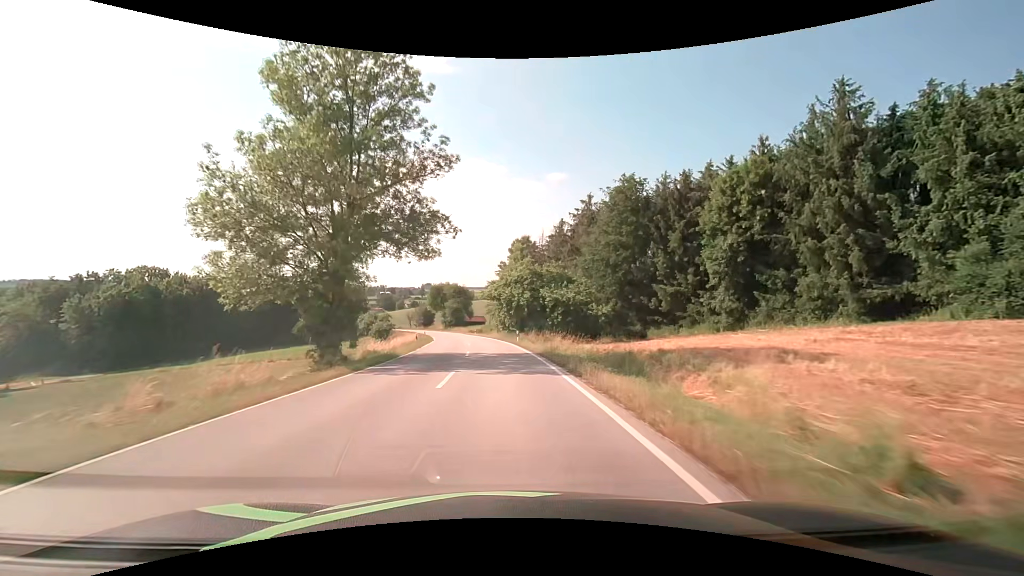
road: secondary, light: Day
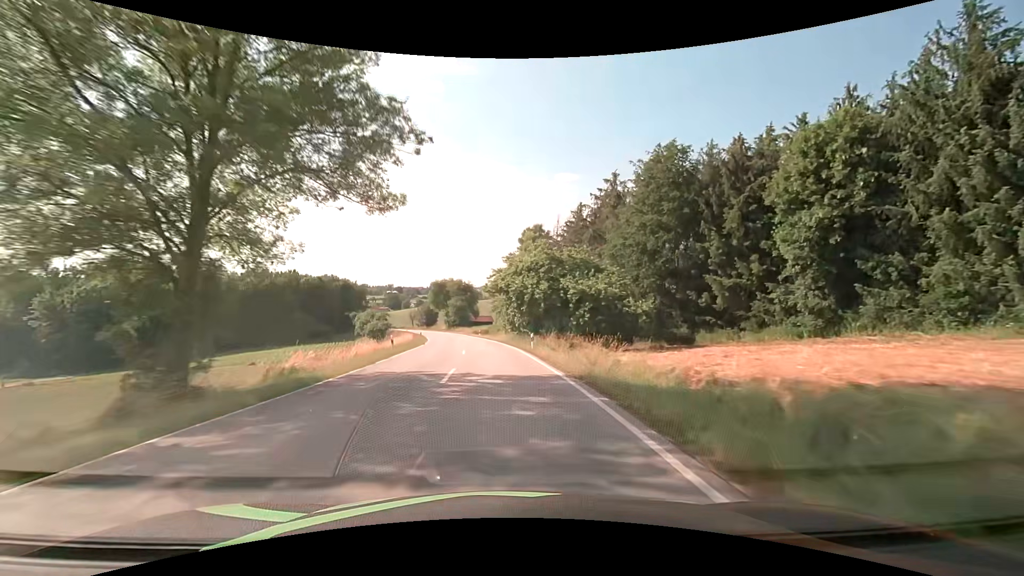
(-0.1, +11.1) m; -1°
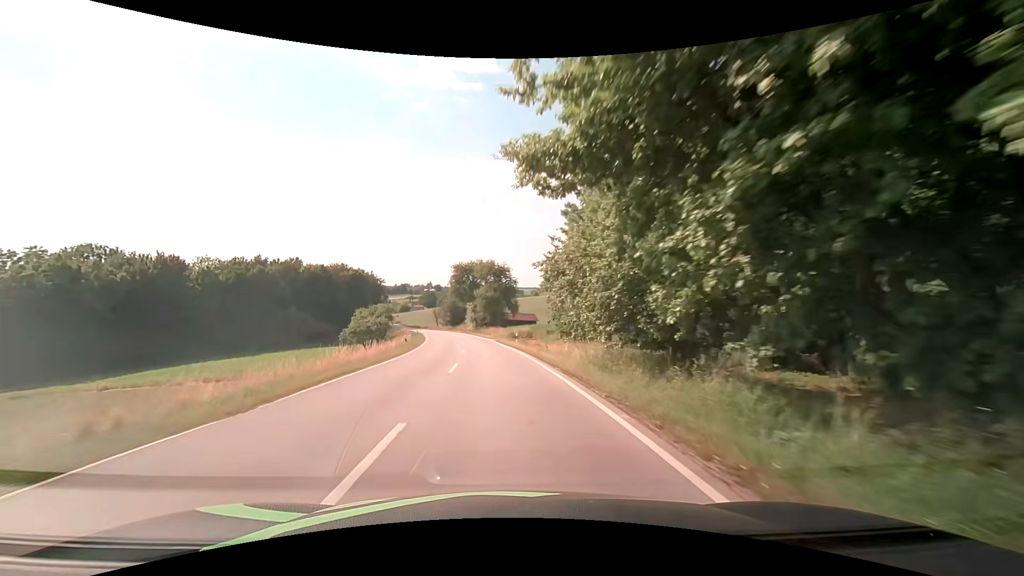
(-1.4, +32.9) m; -5°
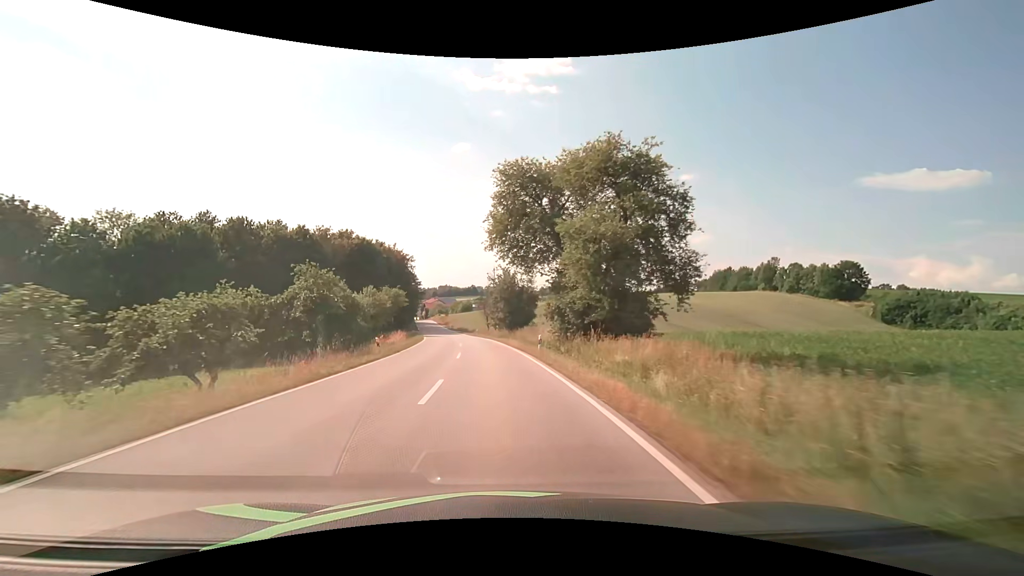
(-3.6, +54.1) m; -8°
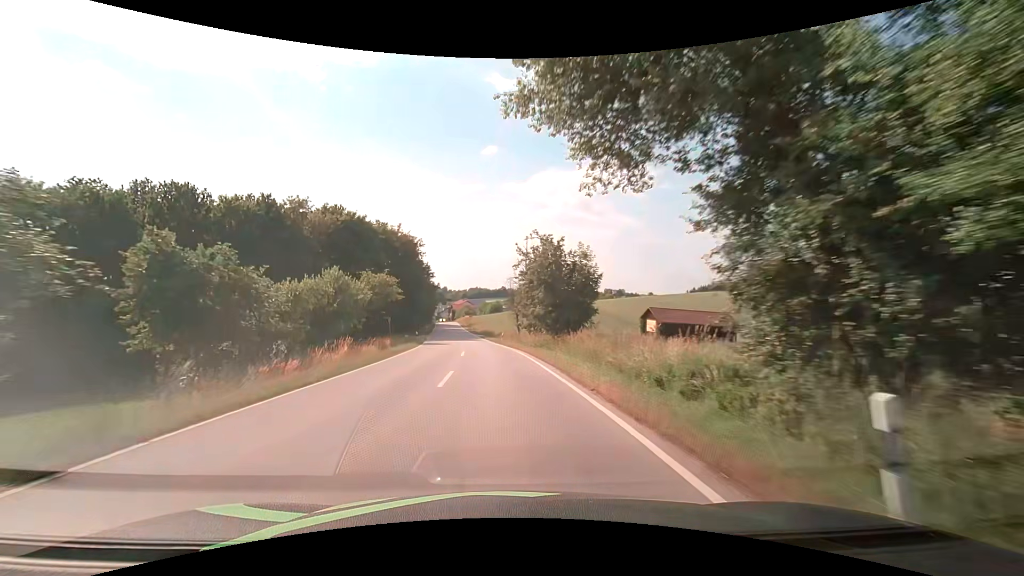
(-0.9, +21.6) m; -4°
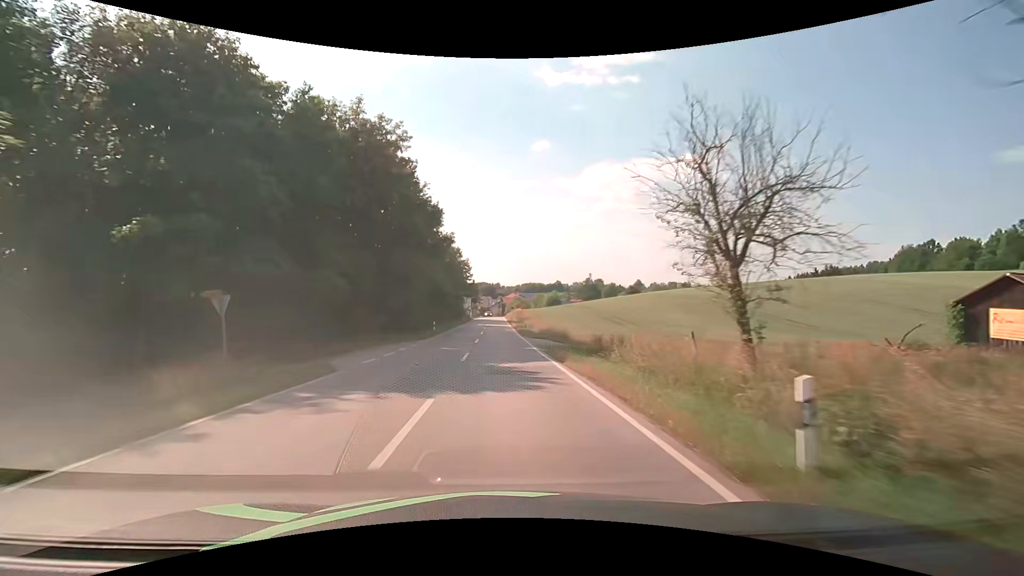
(-2.5, +42.4) m; -6°
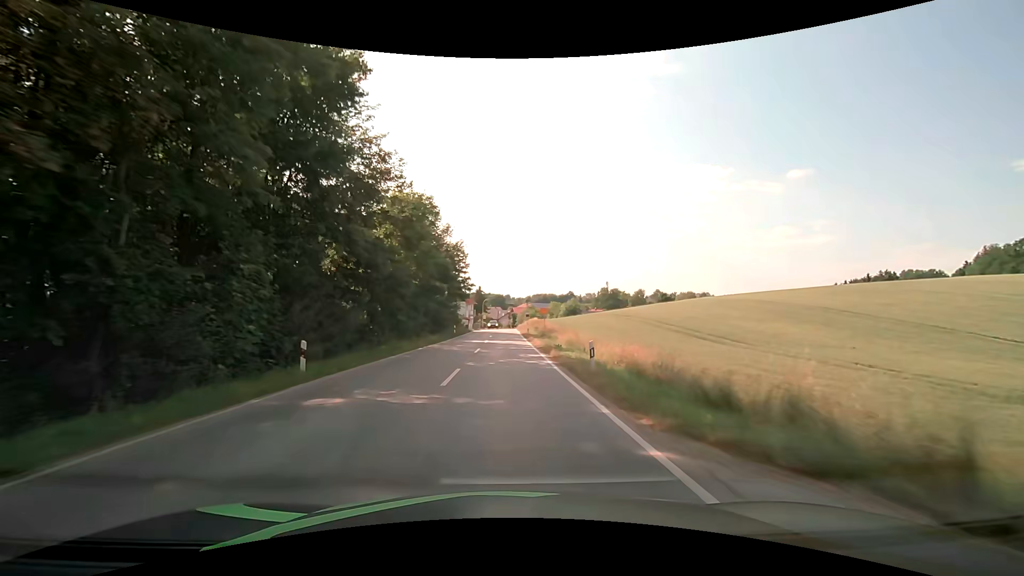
(-0.5, +29.4) m; -1°
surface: asphalt
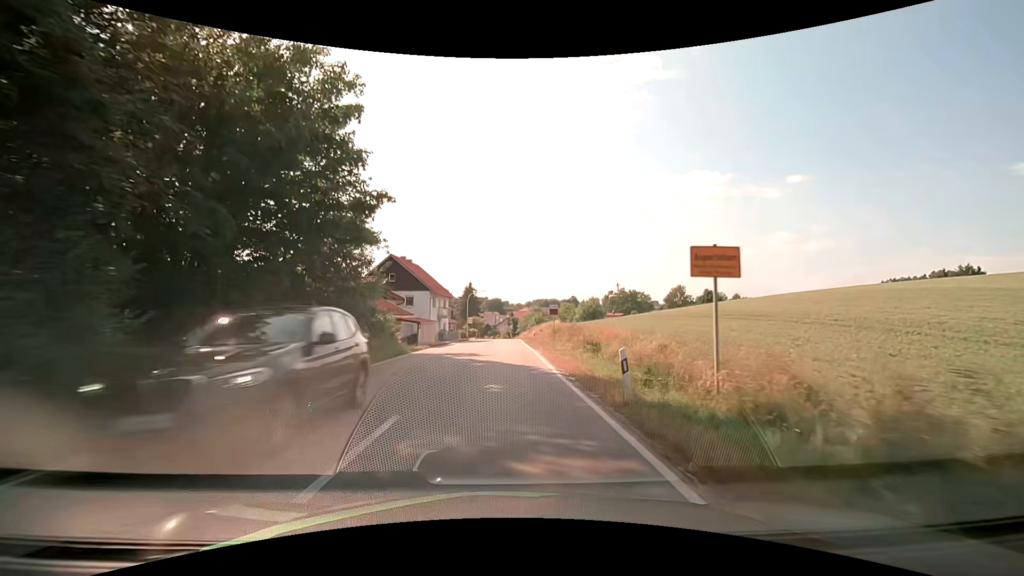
(-0.1, +43.5) m; 0°
(0, +10) (0, +20) (0, +30) (0, +40) (0, +50) (0, +60) (0, +70) (0, +80) (0, +90) (0, +100) m
